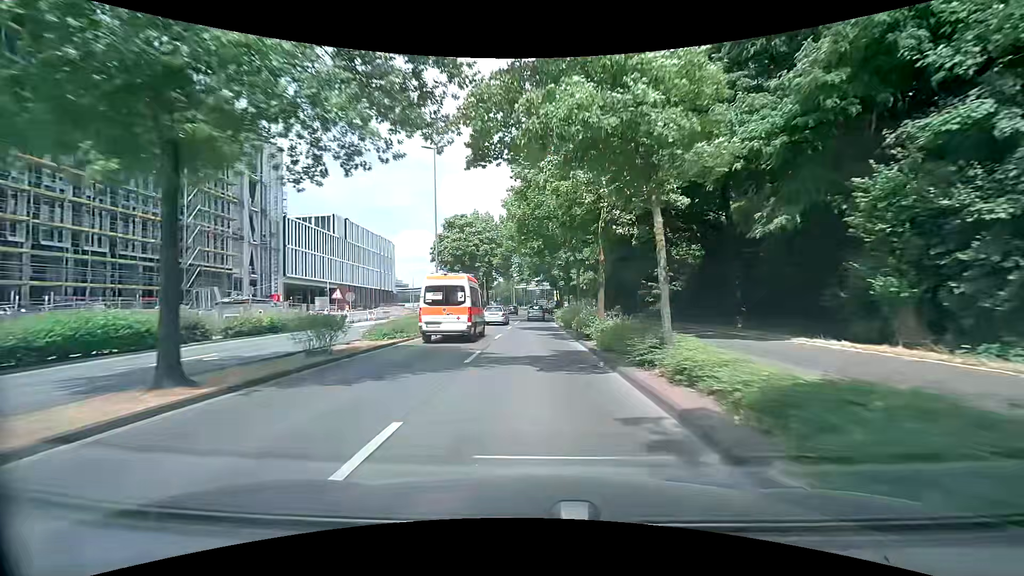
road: primary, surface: asphalt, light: Day
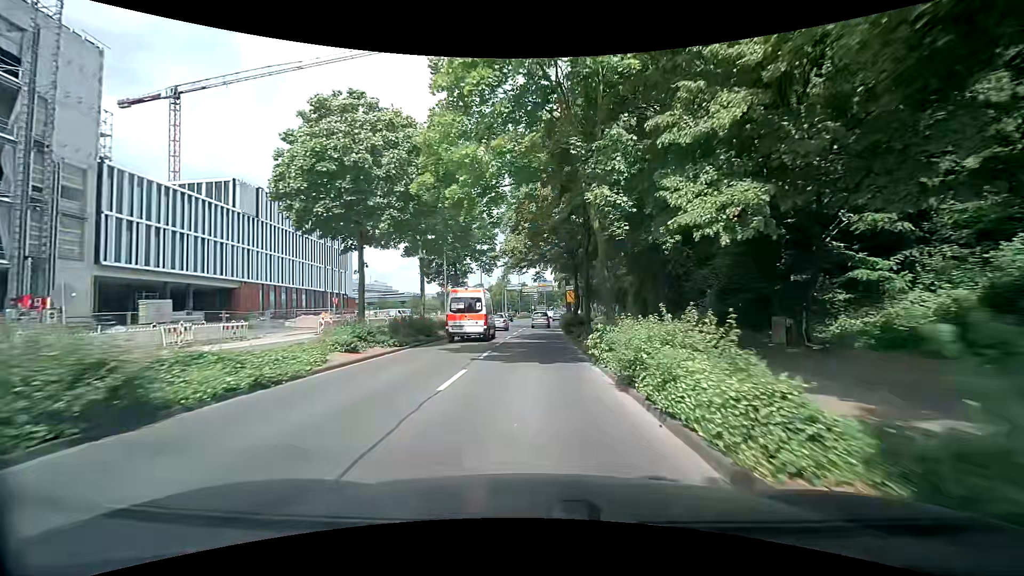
(+0.3, +30.4) m; 0°
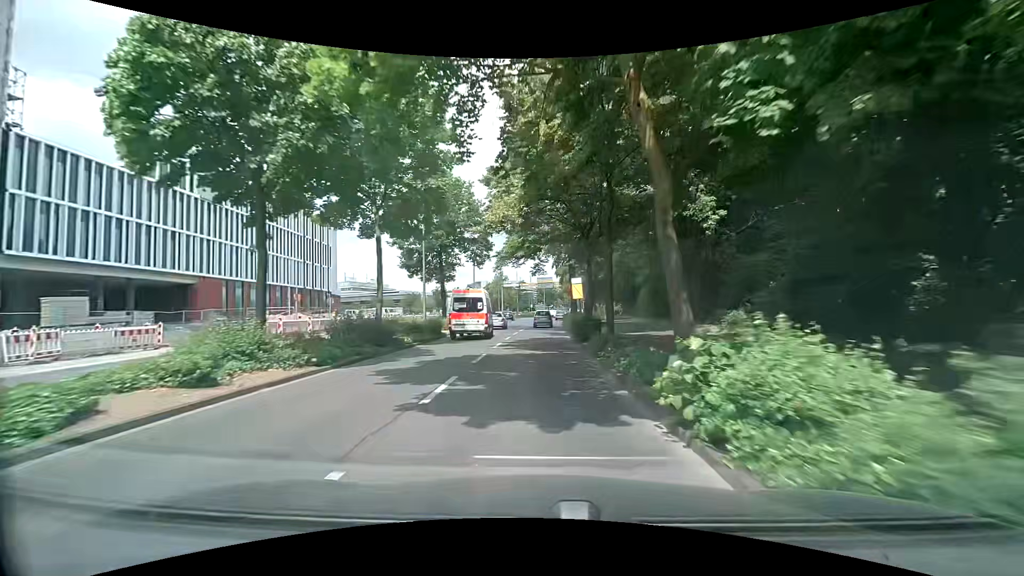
(+0.2, +7.6) m; +1°
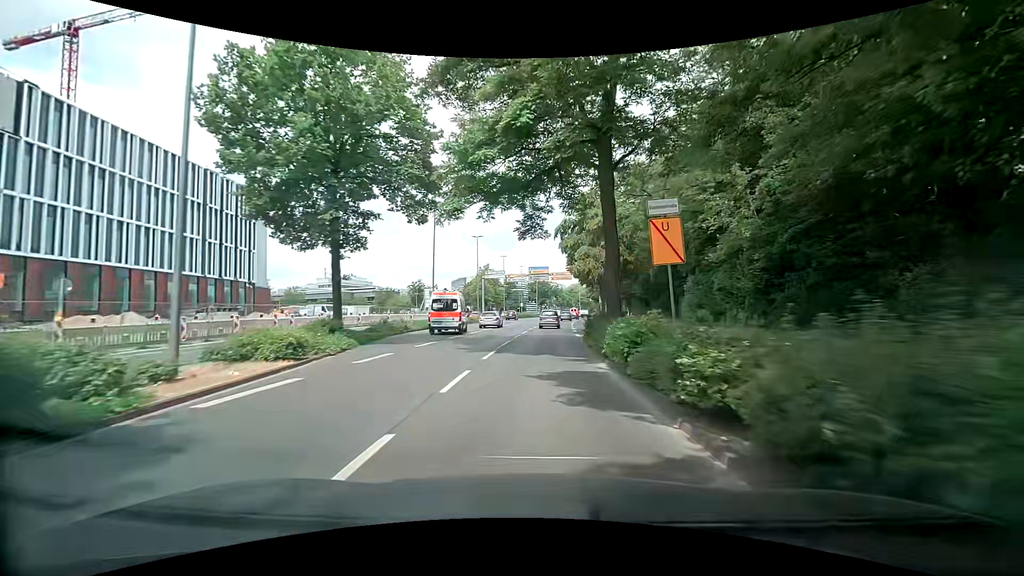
(+0.2, +22.8) m; 0°
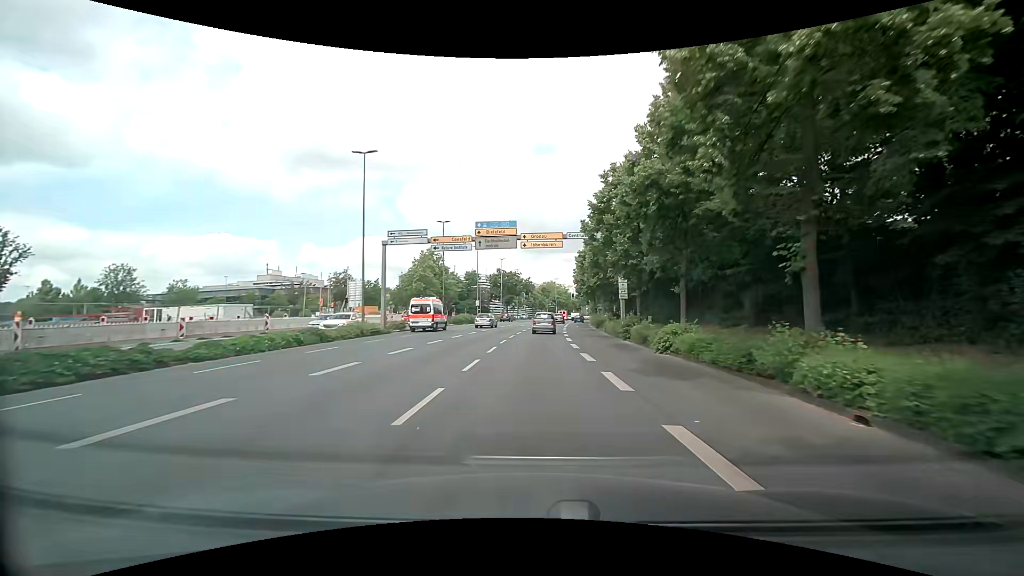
(+1.8, +37.7) m; +3°
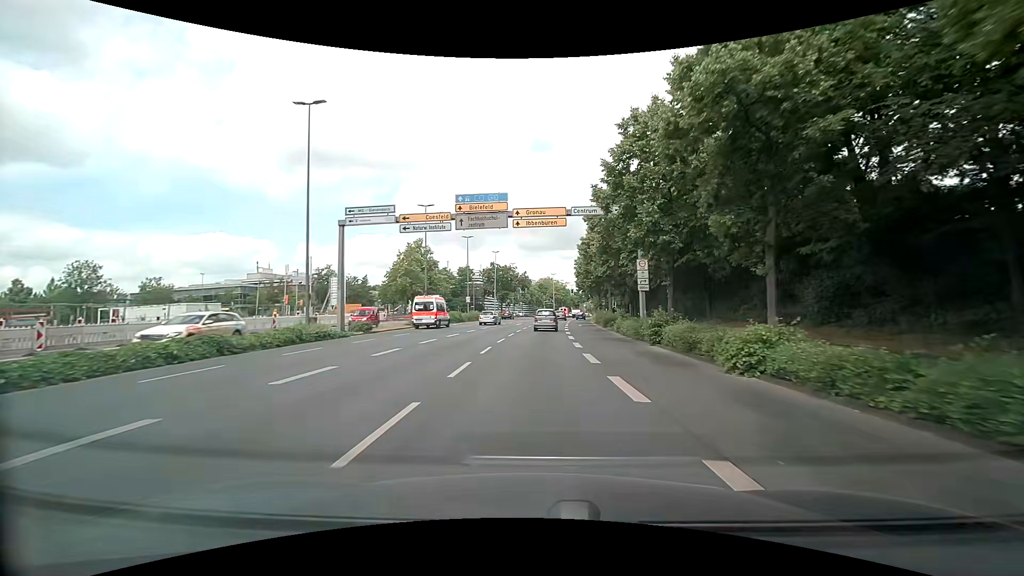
(+0.2, +7.6) m; +2°
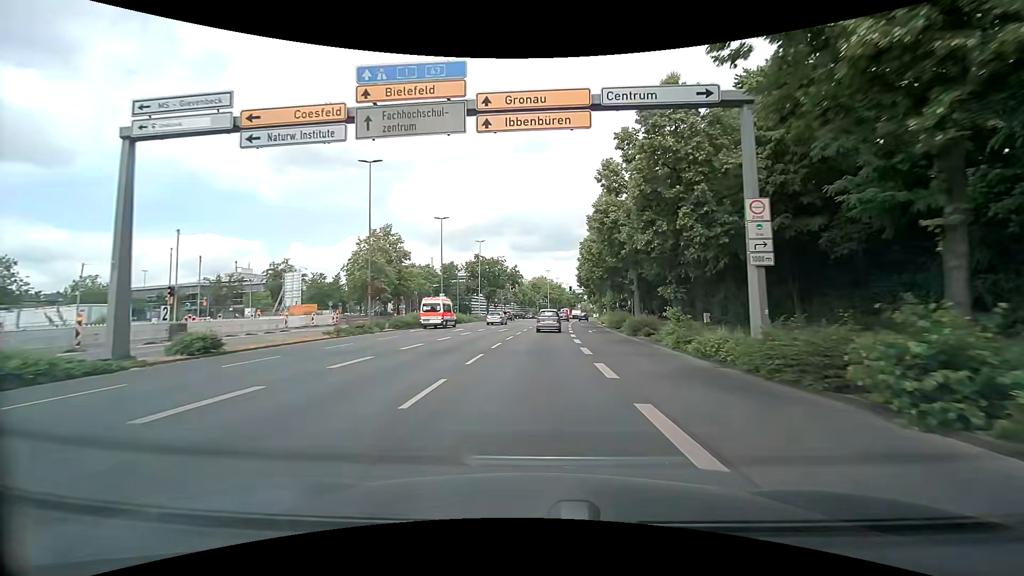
(+0.1, +15.2) m; +1°
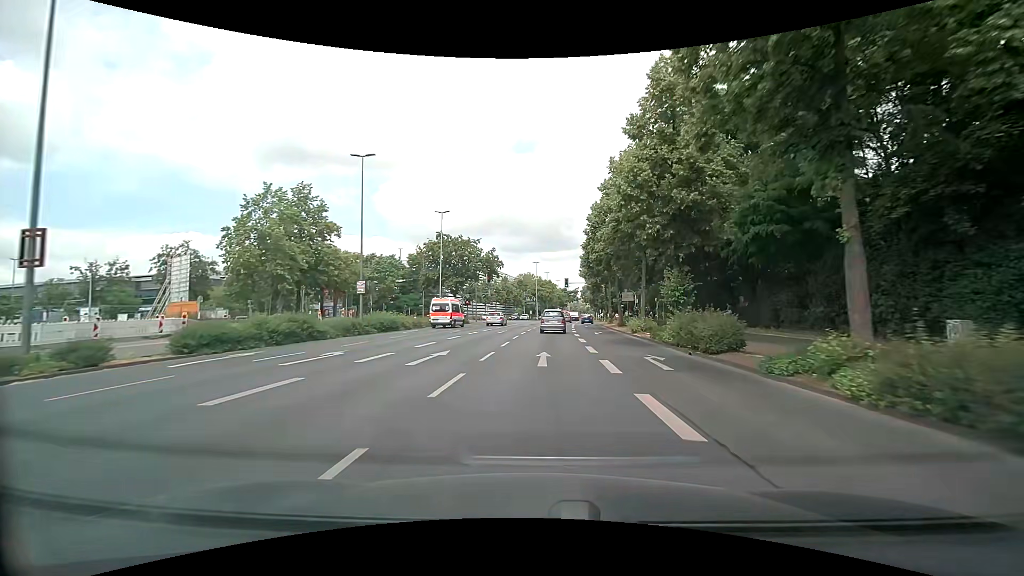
(+0.2, +22.8) m; +2°
(0, +10) (0, +20) (+1, +30) (+1, +40) (+2, +50) (+2, +60) (+3, +70) (+4, +80) (+5, +90) (+6, +100) m
